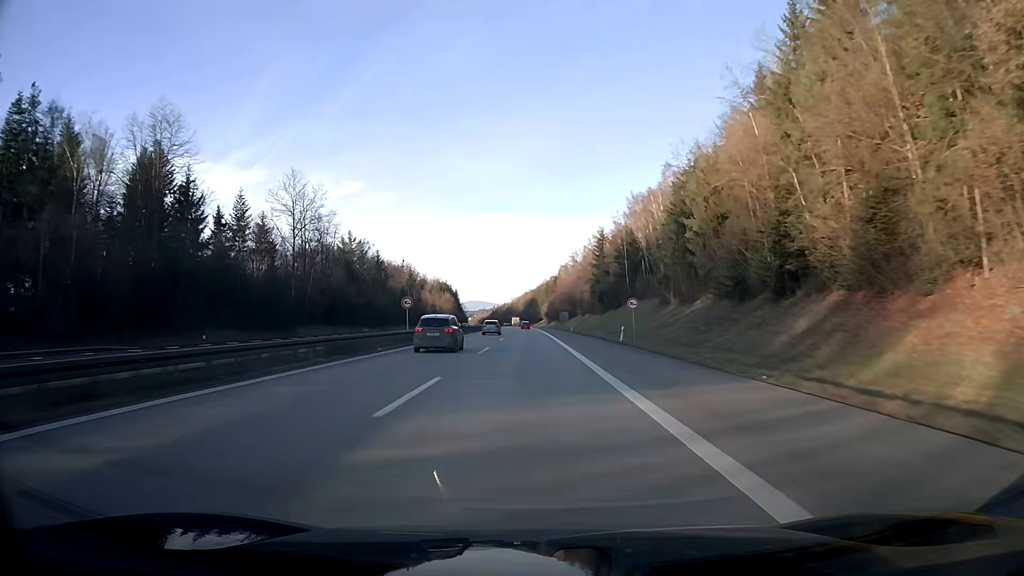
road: motorway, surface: asphalt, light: Day
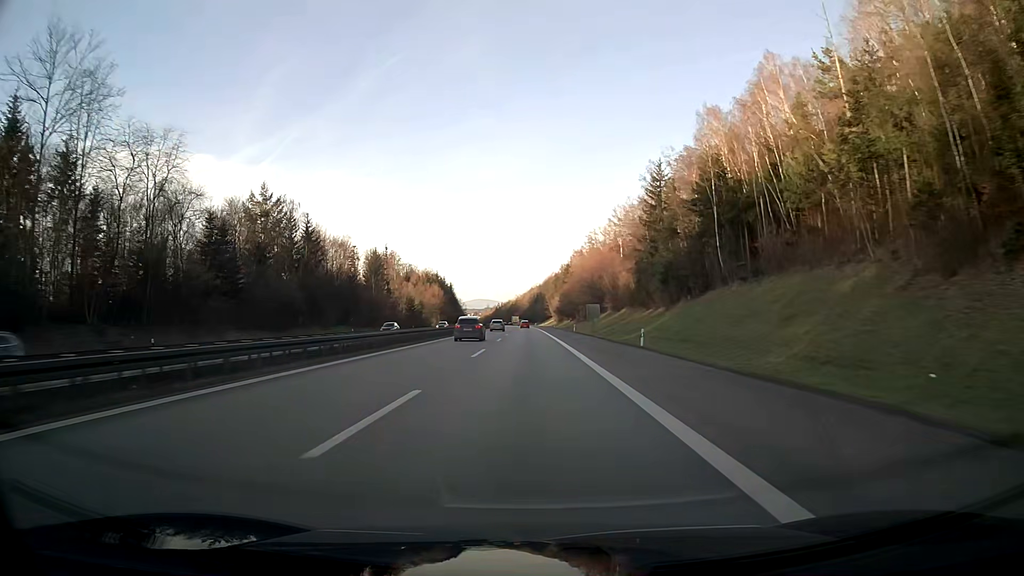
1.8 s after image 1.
(-0.3, +57.2) m; -1°
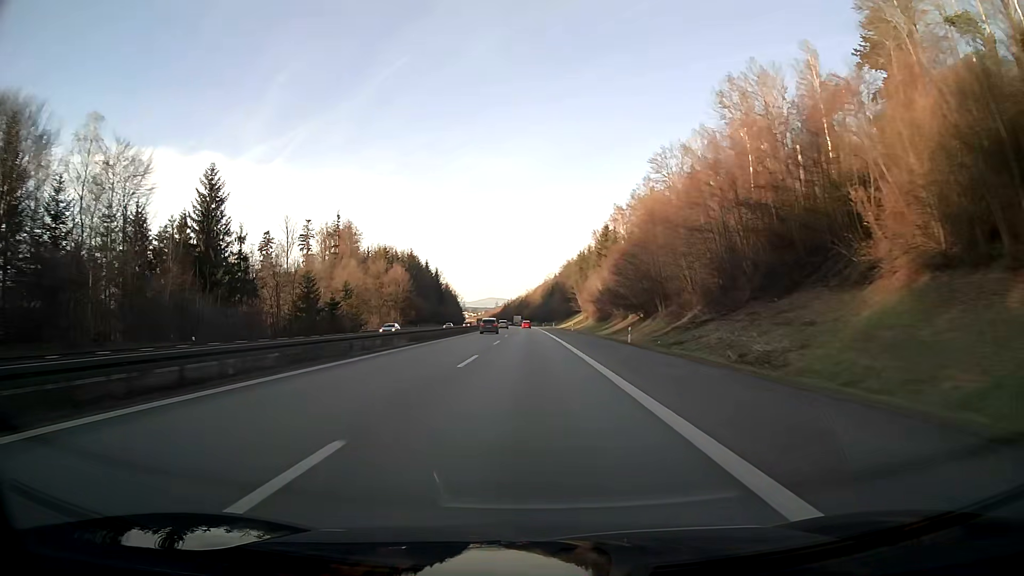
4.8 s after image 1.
(-0.8, +95.4) m; -1°
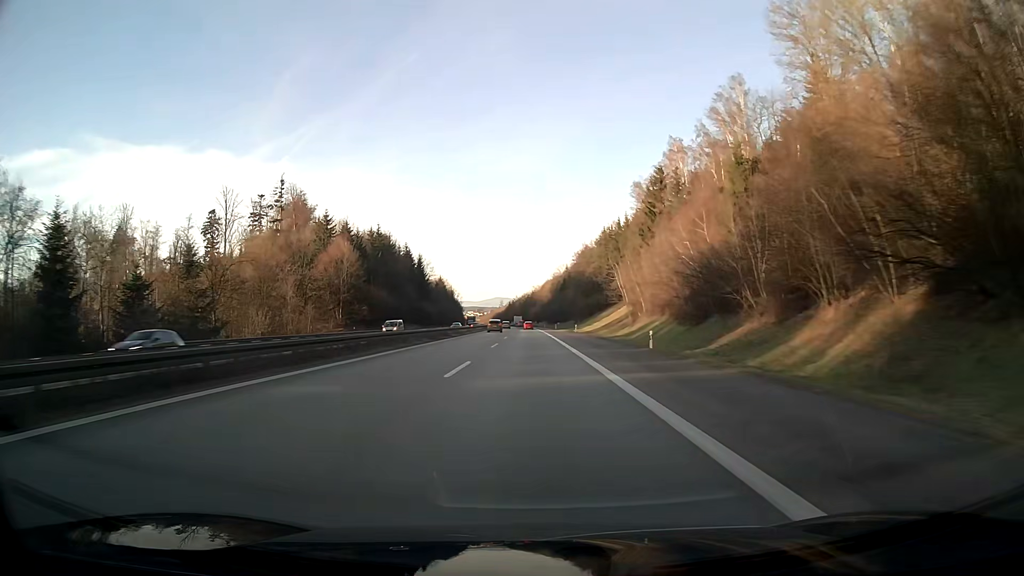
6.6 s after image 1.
(-0.4, +57.2) m; -1°
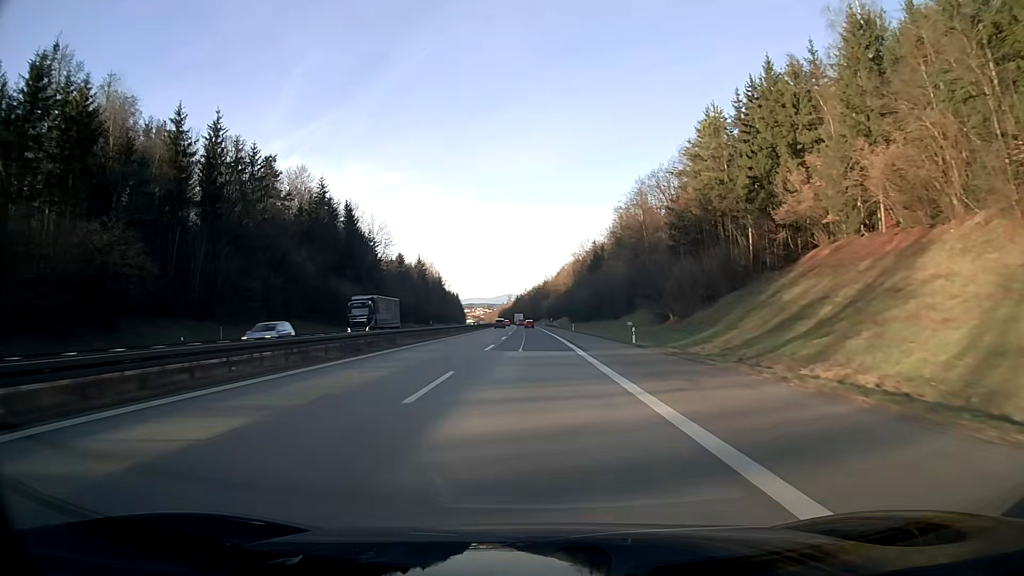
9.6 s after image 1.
(-0.7, +95.4) m; -1°
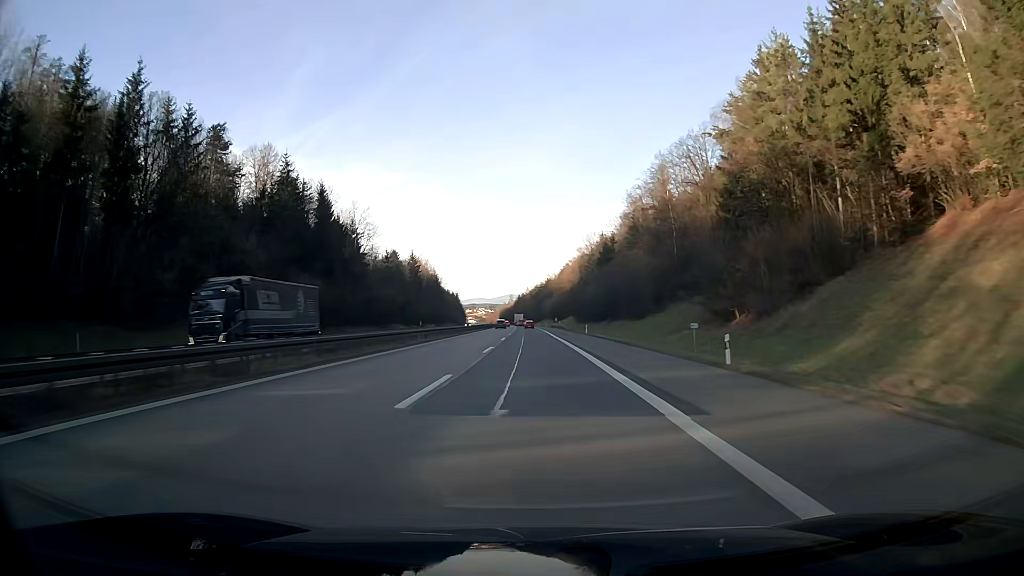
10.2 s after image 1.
(0.0, +19.1) m; 0°
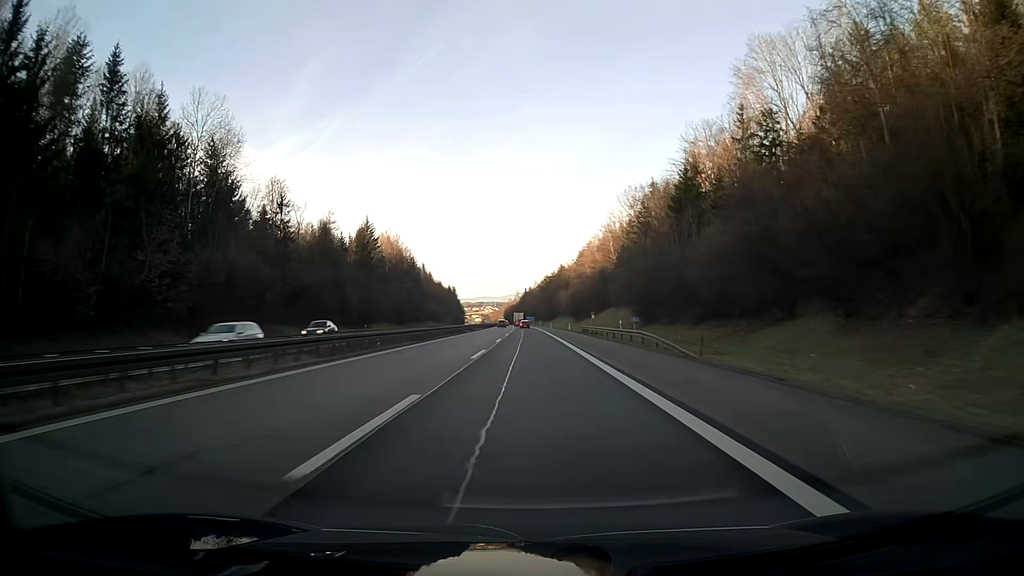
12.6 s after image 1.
(-0.5, +76.3) m; -1°
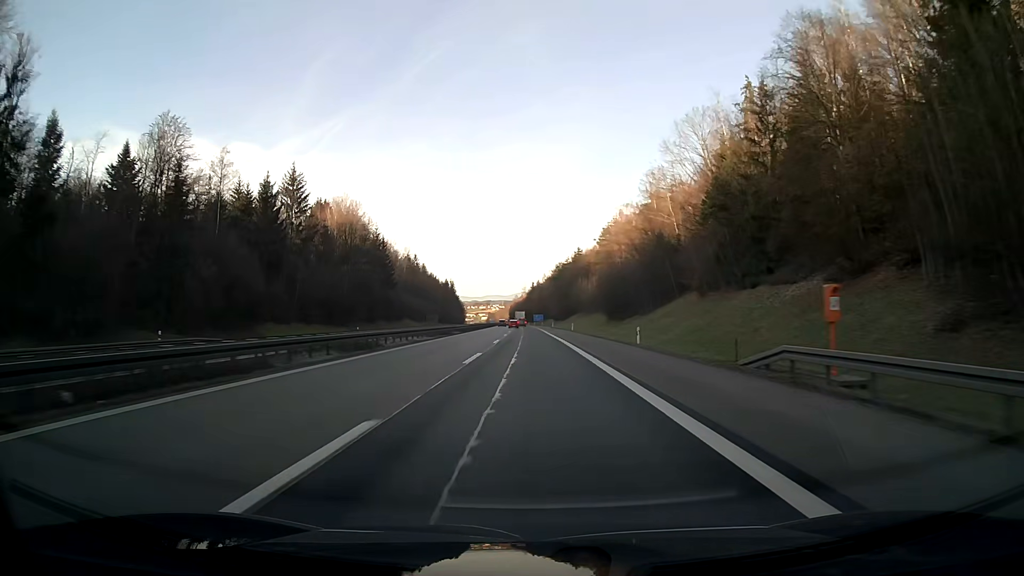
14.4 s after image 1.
(-0.3, +57.2) m; -1°
